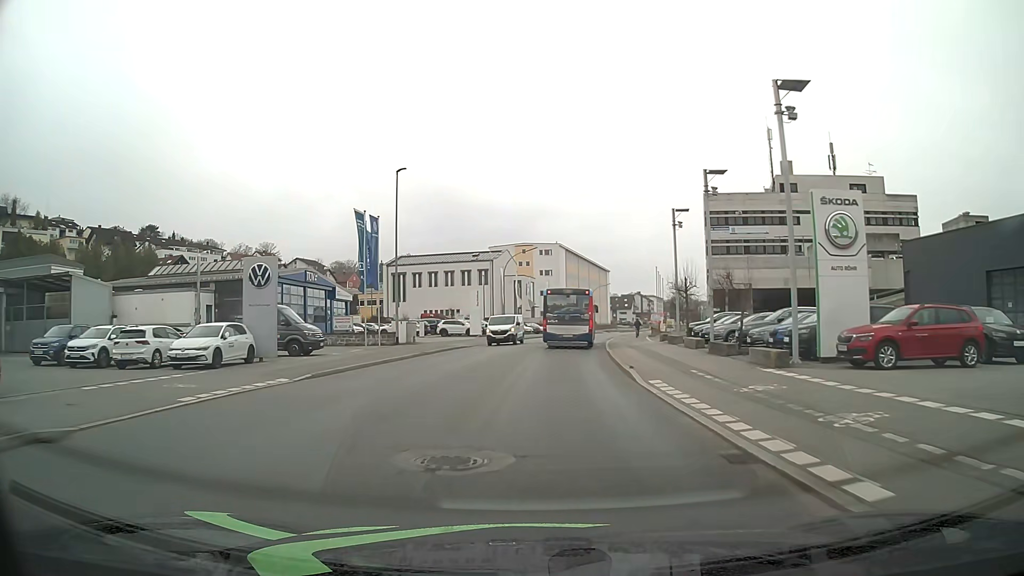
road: tertiary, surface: asphalt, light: Day
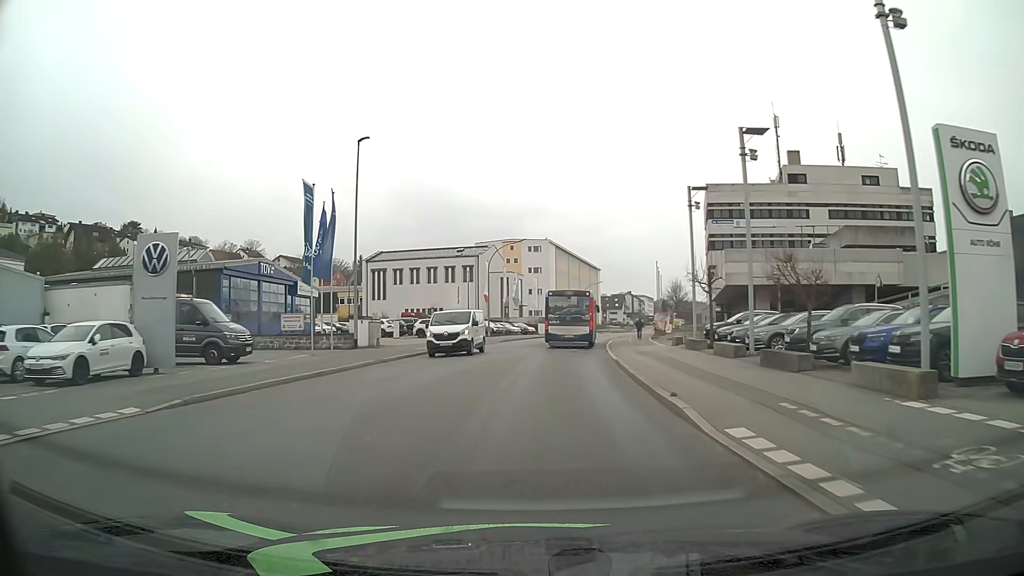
(+0.1, +7.0) m; +1°
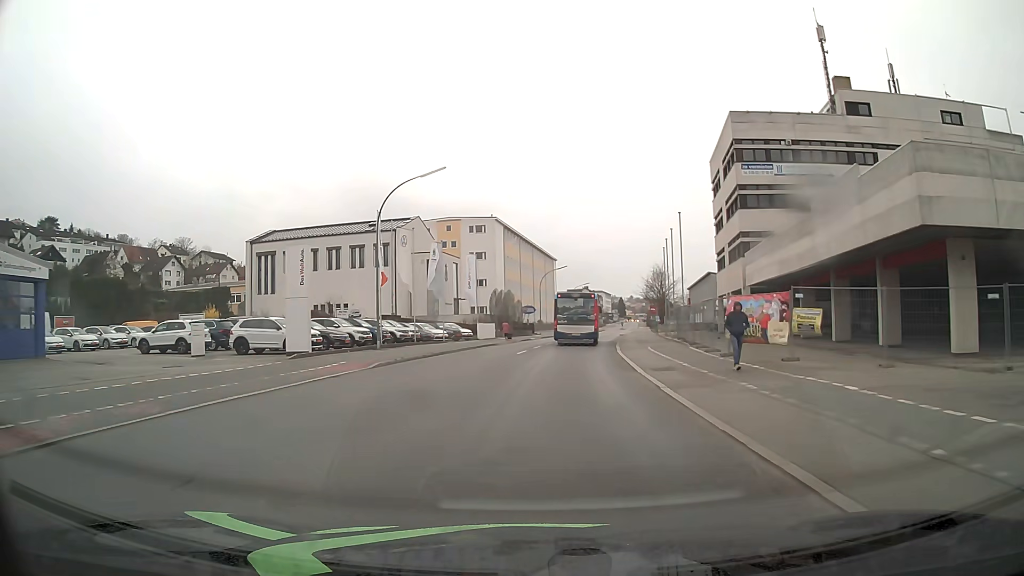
(+1.1, +29.7) m; +4°
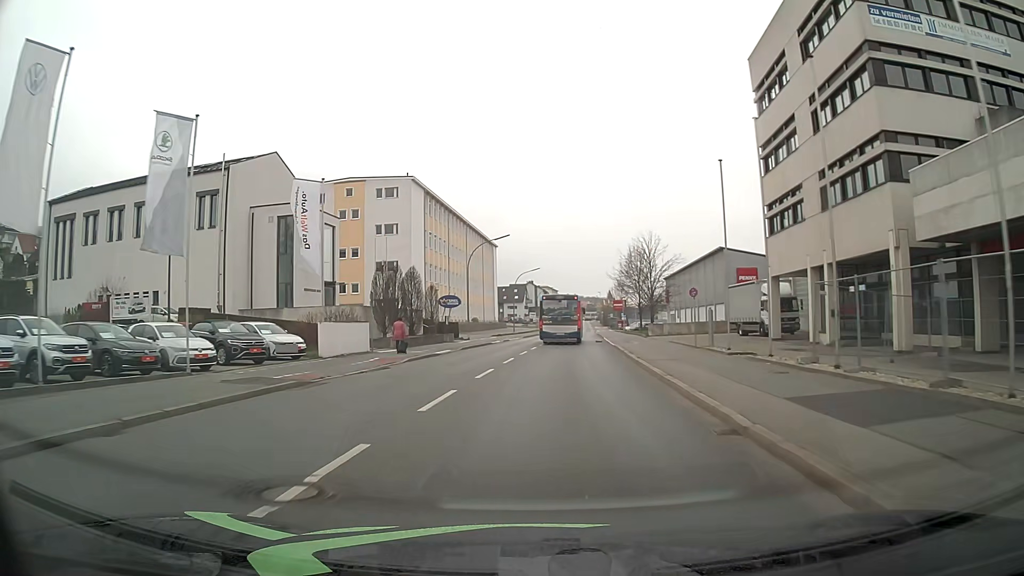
(+1.3, +30.8) m; +5°
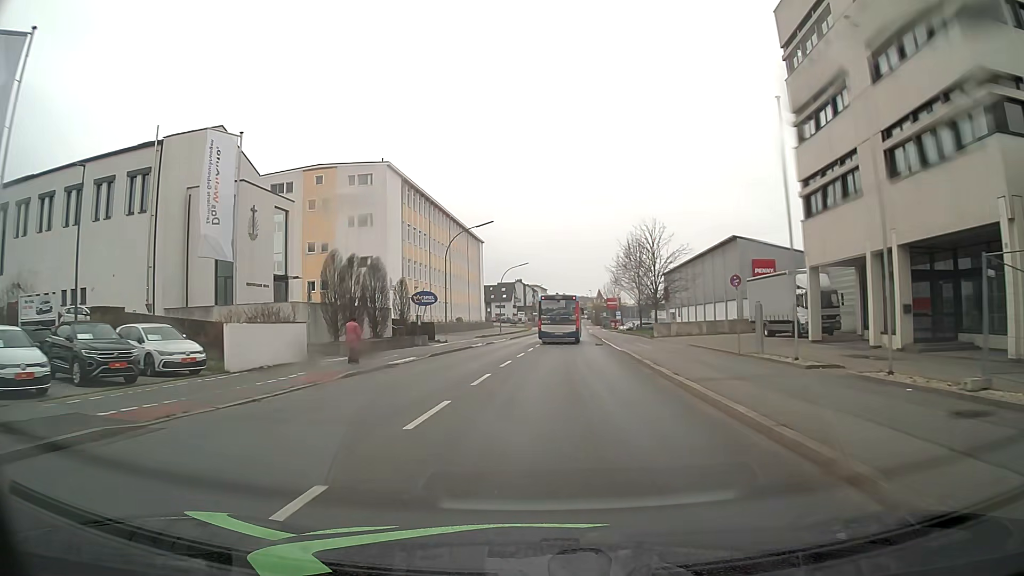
(+0.1, +7.8) m; +1°
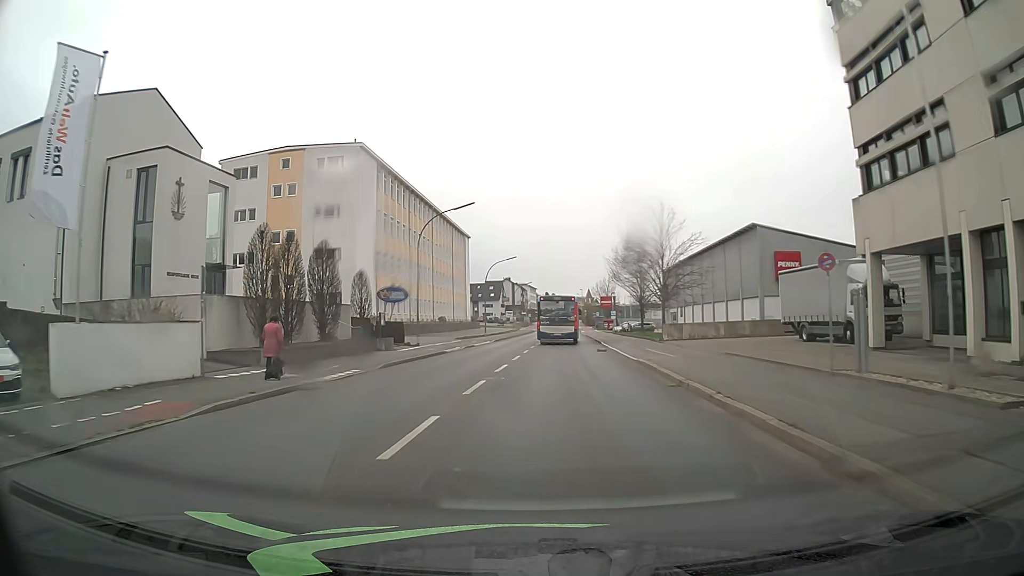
(+0.1, +7.8) m; +1°
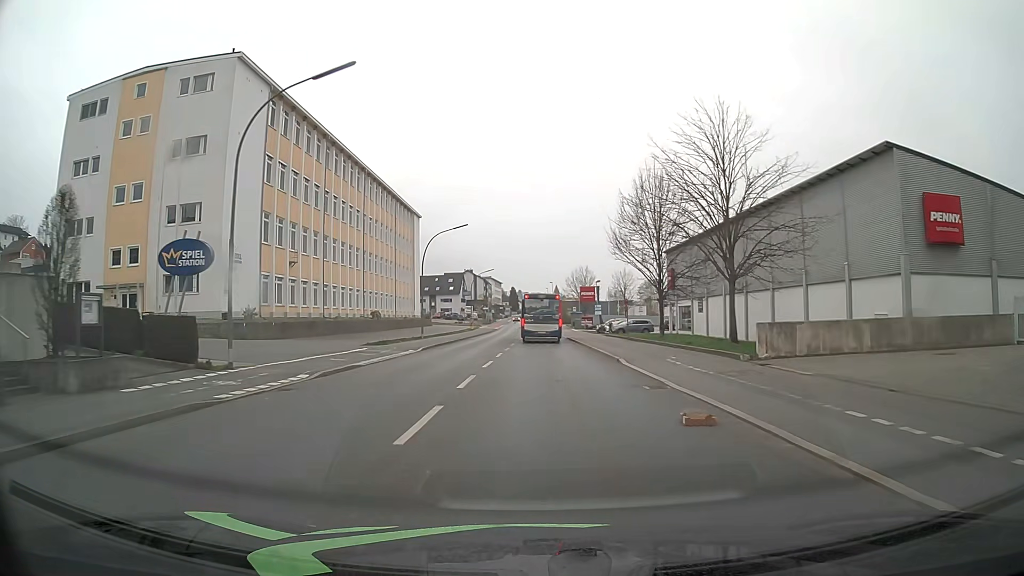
(+0.6, +23.5) m; +3°
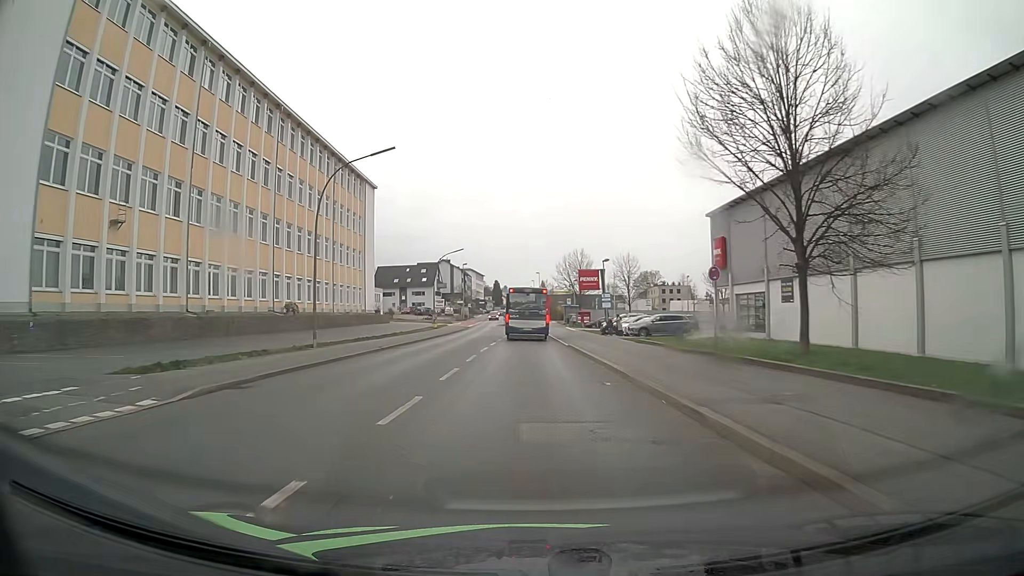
(+0.4, +23.4) m; +2°
(0, +10) (0, +20) (0, +30) (-1, +40) (-1, +50) (-1, +60) (-1, +70) (-1, +80) (-1, +90) (-2, +100) m
